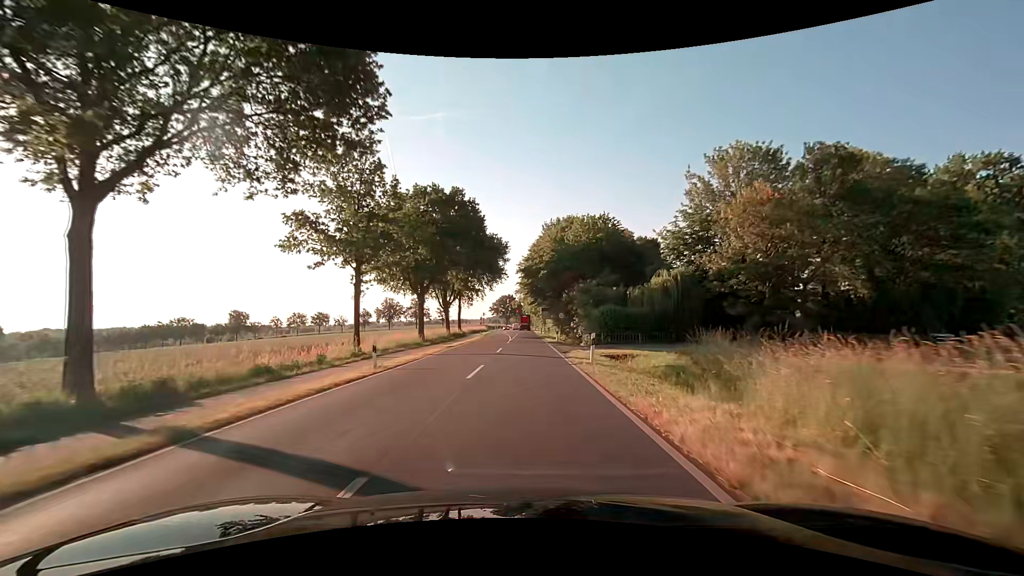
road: secondary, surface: asphalt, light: Day
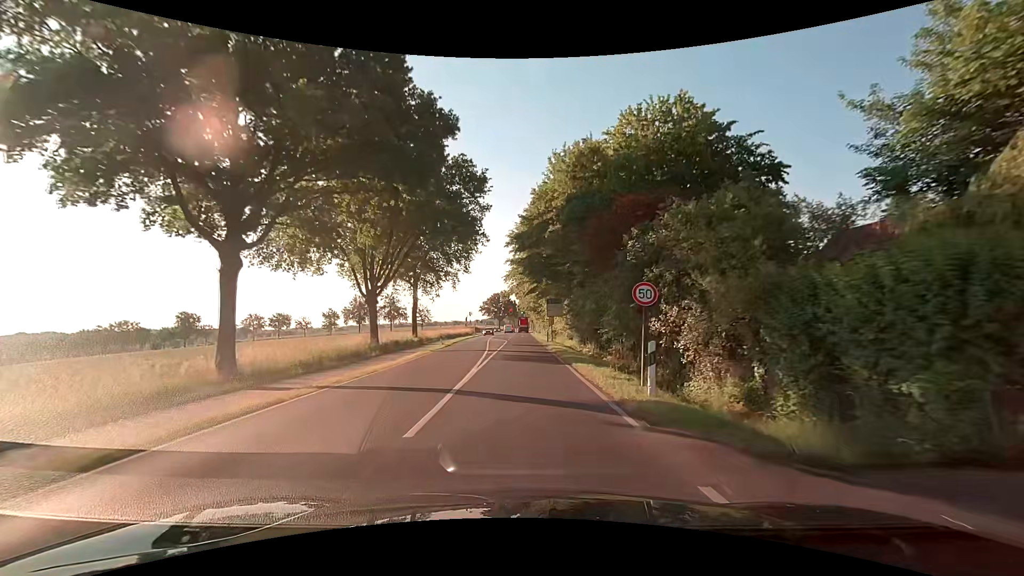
(+0.2, +31.1) m; +1°
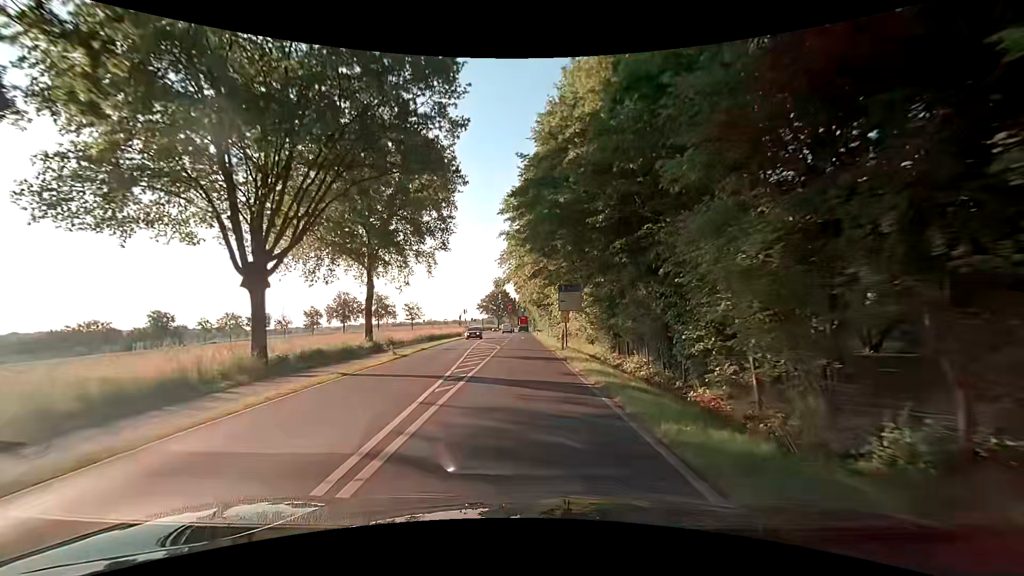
(0.0, +15.6) m; -1°
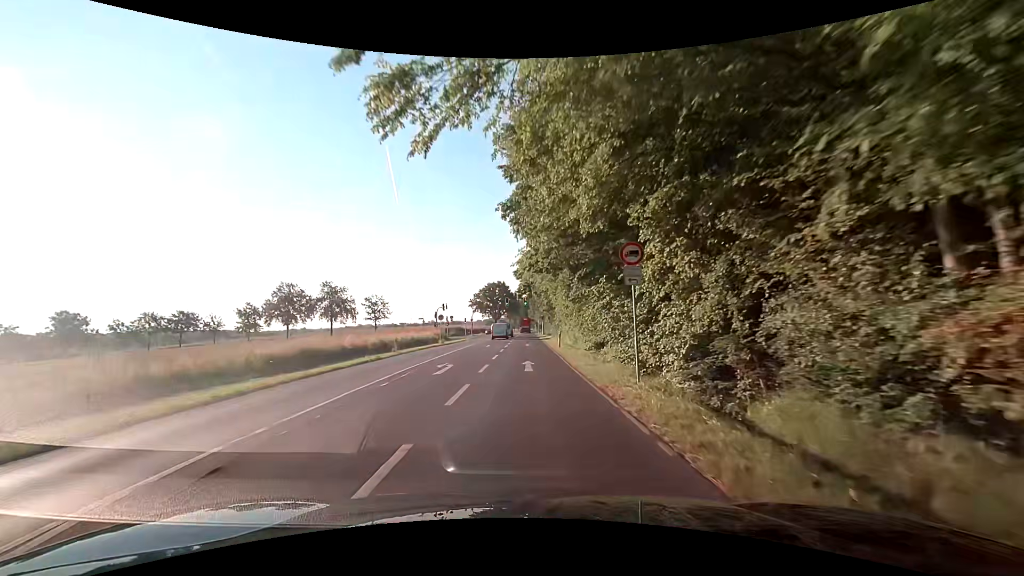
(+0.1, +38.9) m; 0°
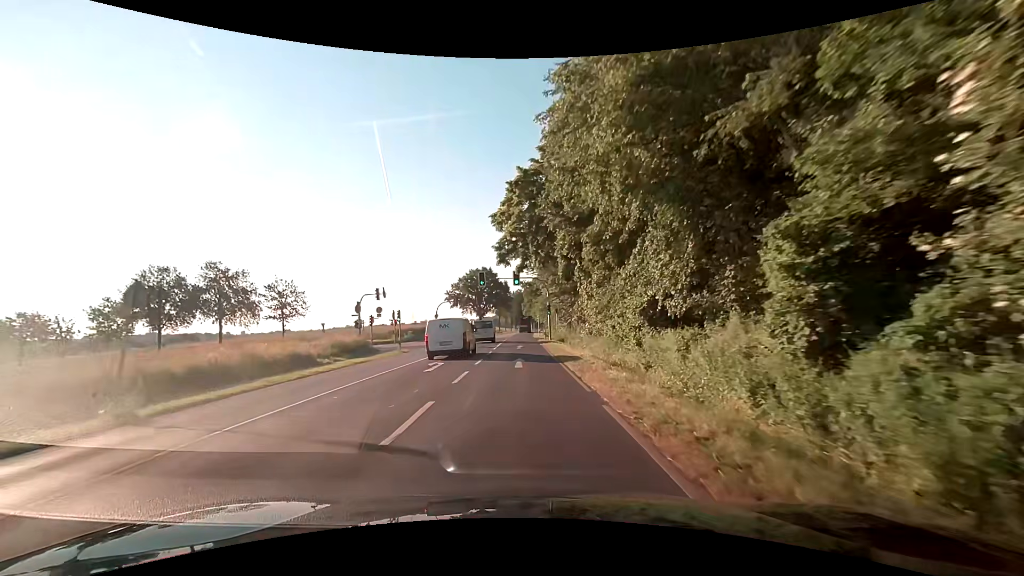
(+0.8, +38.9) m; +2°
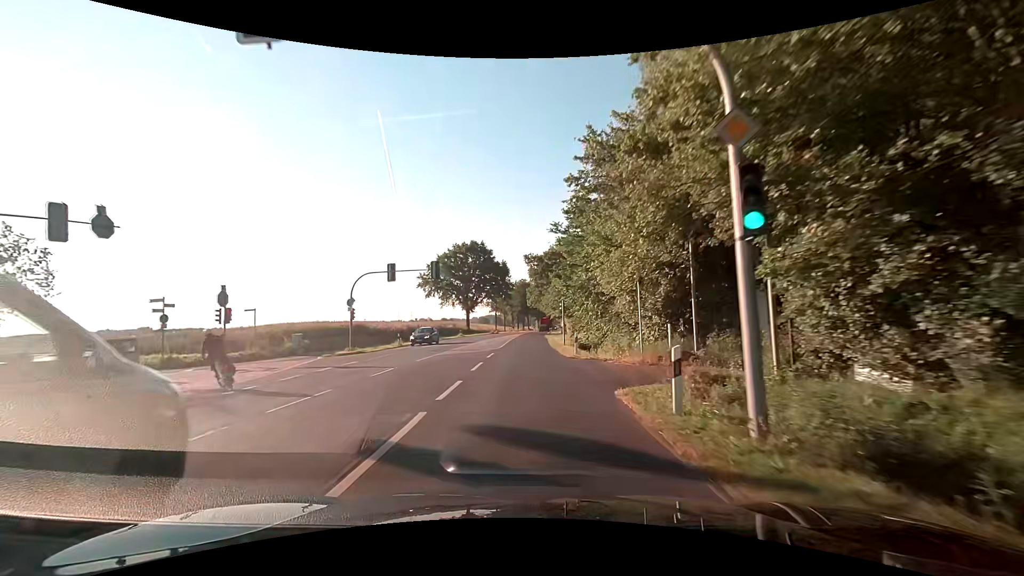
(-0.5, +38.9) m; -1°
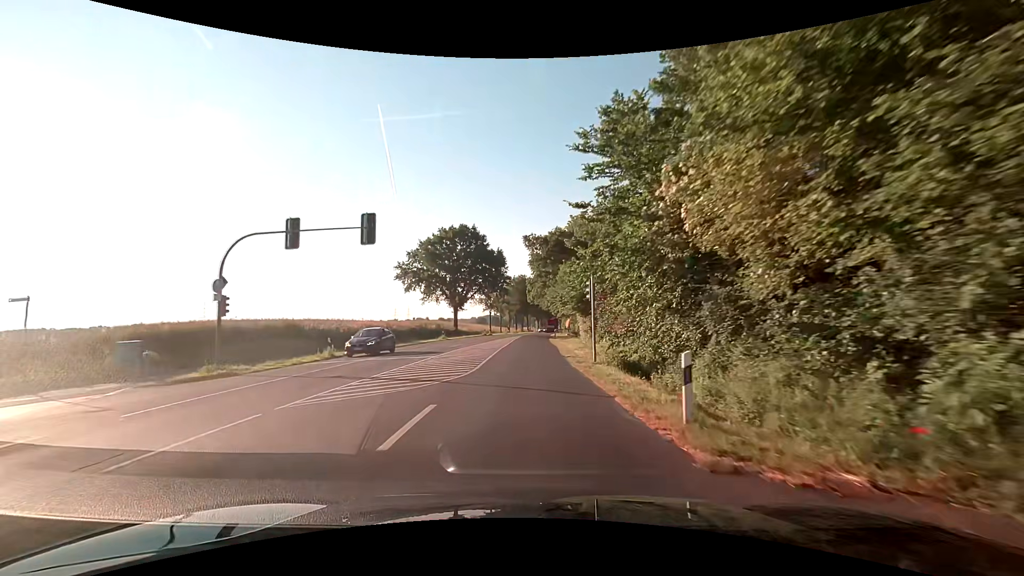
(0.0, +15.6) m; 0°
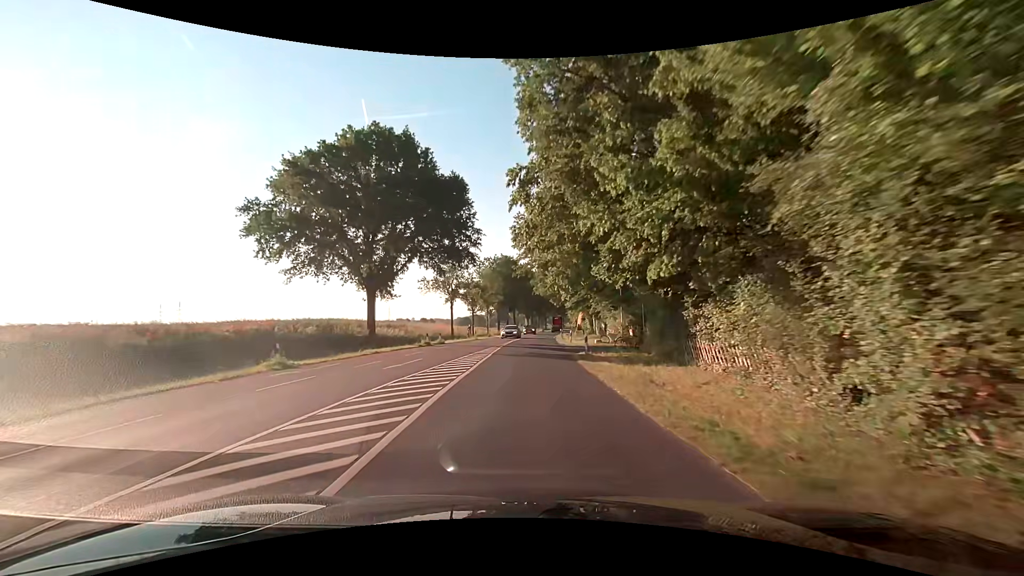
(+0.6, +39.0) m; +2°
(0, +10) (0, +20) (0, +30) (+1, +40) (+1, +50) (+2, +60) (+3, +70) (+3, +80) (+4, +90) (+5, +100) m
